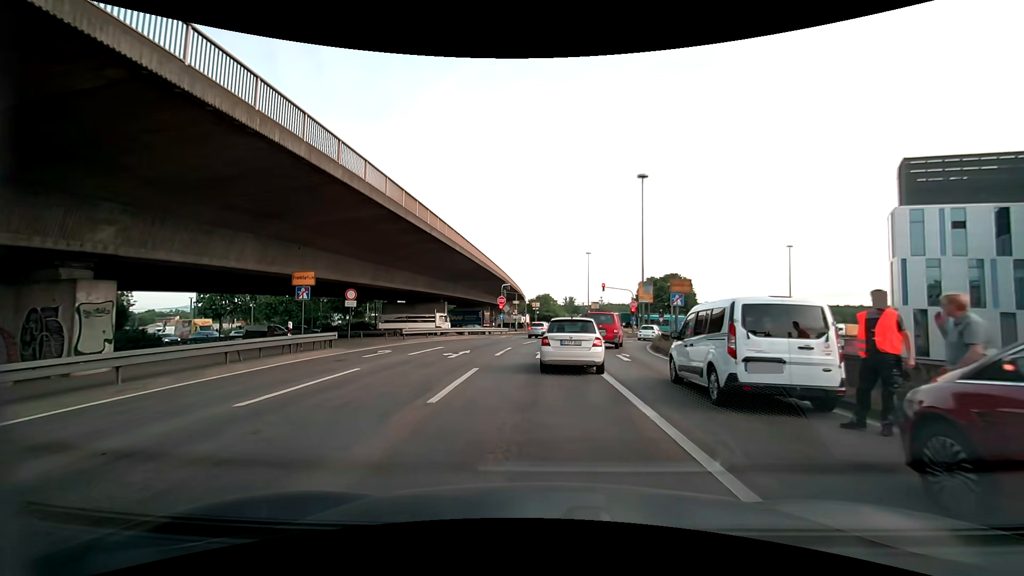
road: motorway_link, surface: asphalt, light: Day
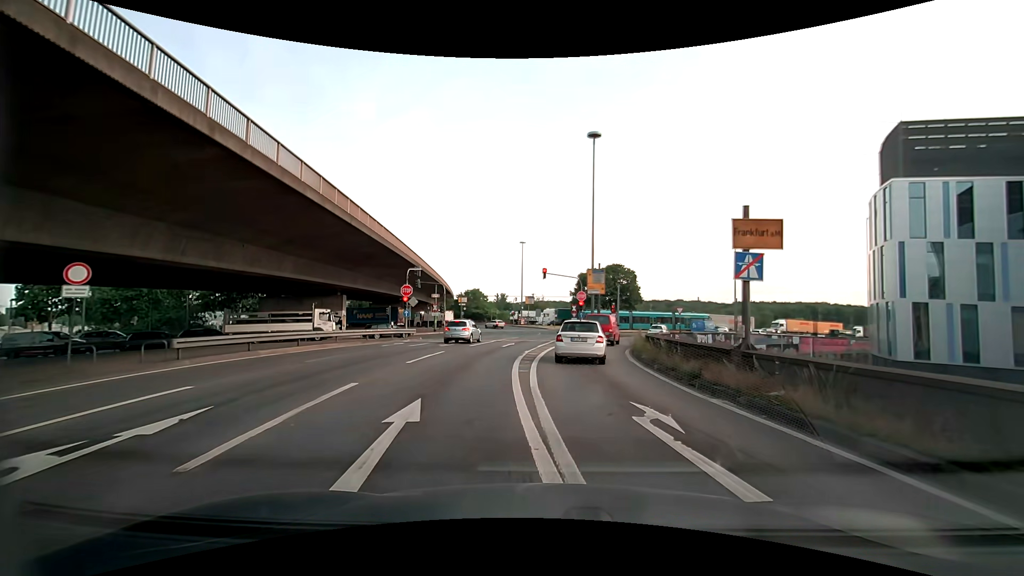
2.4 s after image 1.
(+0.7, +15.1) m; +8°
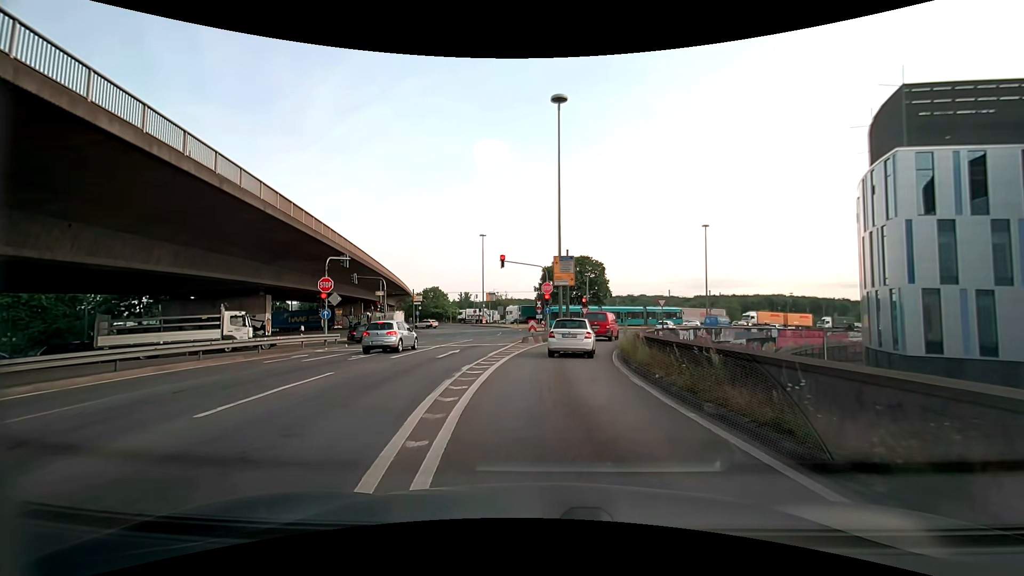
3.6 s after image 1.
(+0.4, +8.2) m; +4°
(0, +10) (+1, +20) (+2, +30) (+5, +39) (+8, +49) (+13, +58) (+18, +66) (+24, +74) (+31, +81) (+39, +88) m
